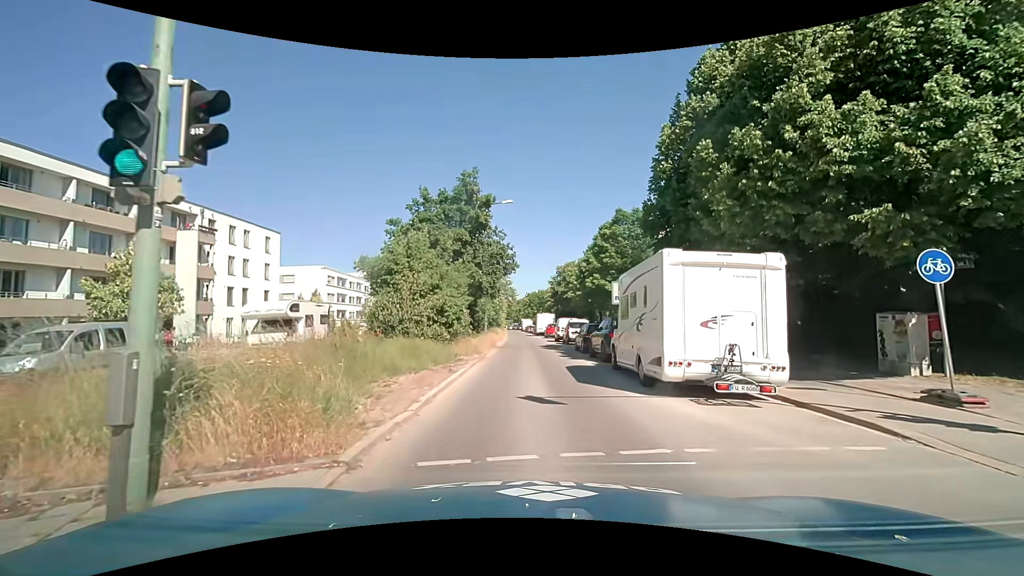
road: secondary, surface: asphalt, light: Day
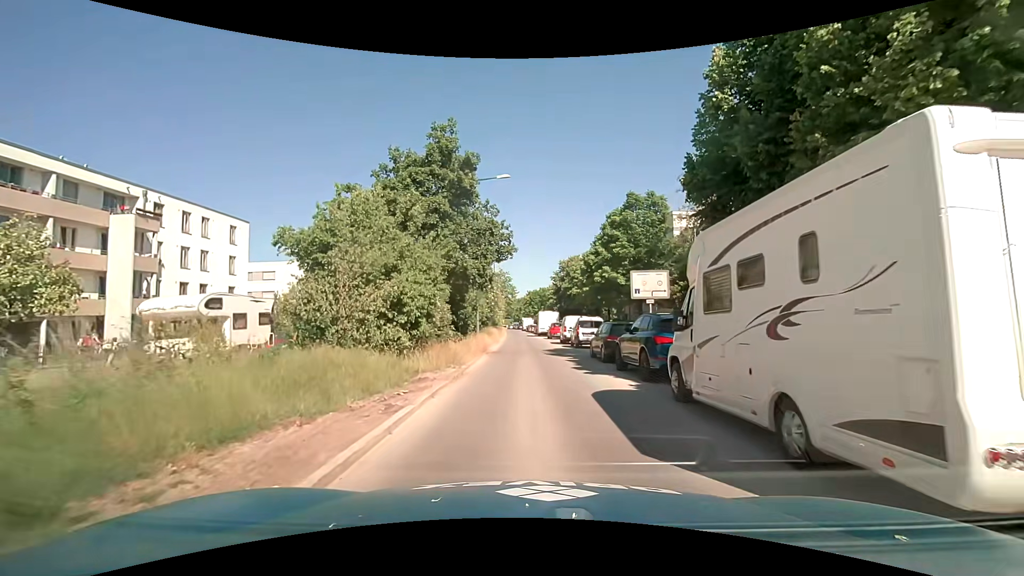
(0.0, +6.7) m; -1°
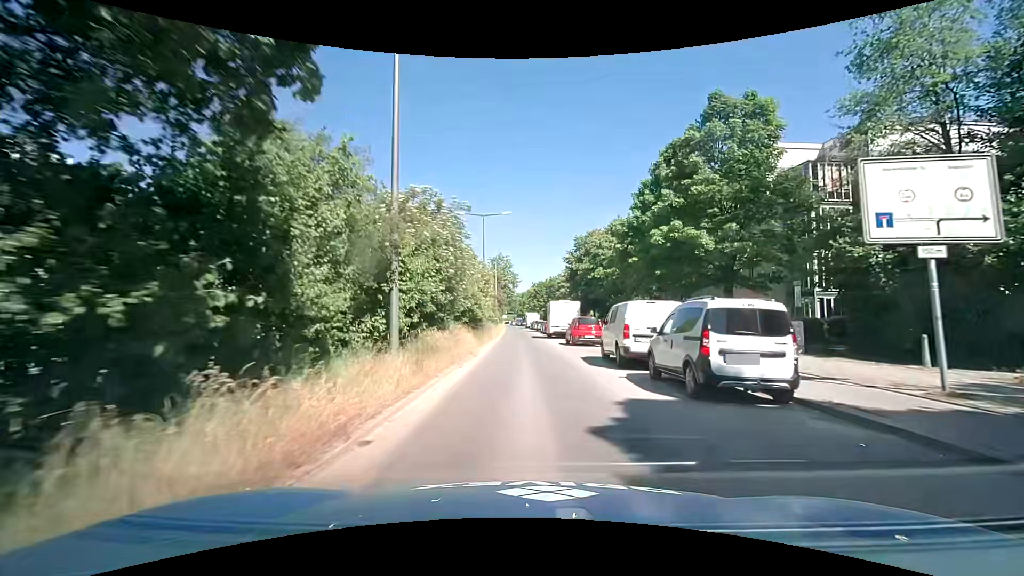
(0.0, +20.4) m; +1°
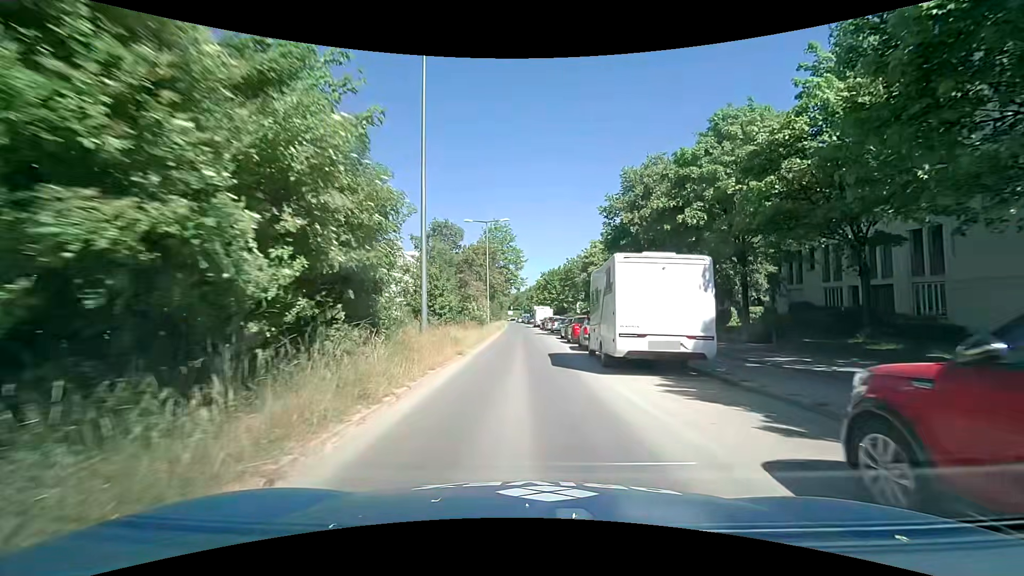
(-0.5, +26.3) m; -2°
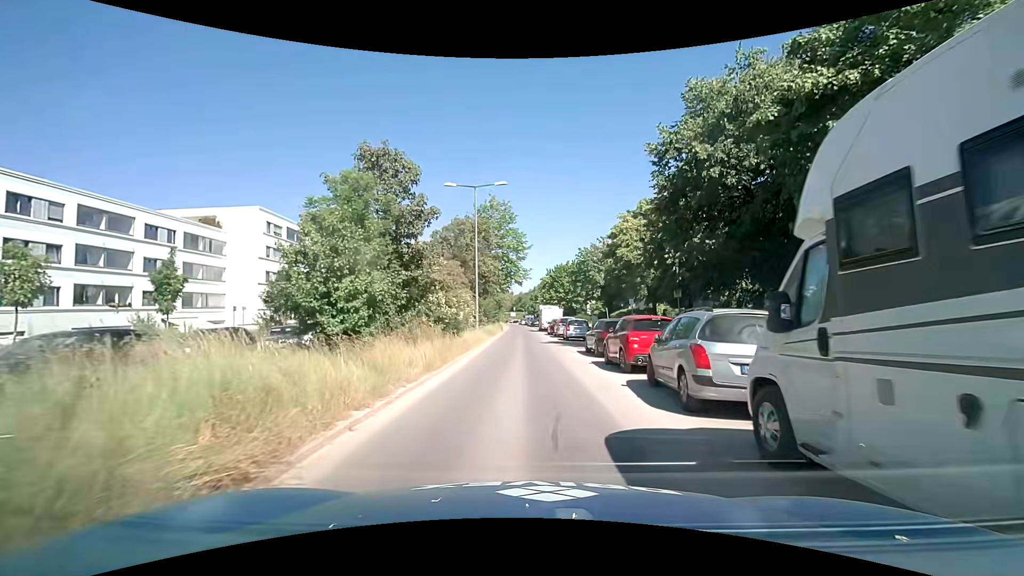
(0.0, +13.0) m; 0°
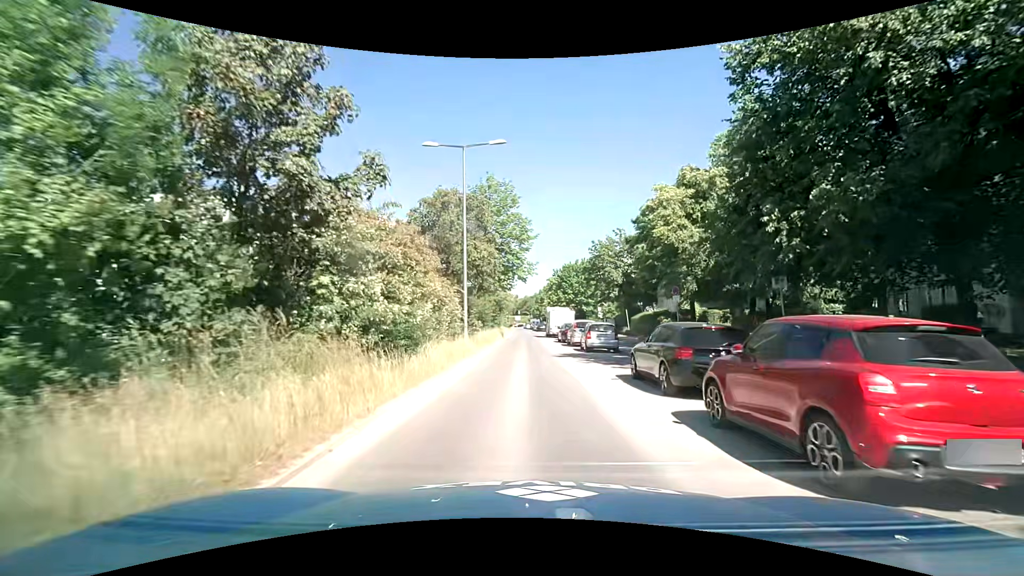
(0.0, +8.8) m; -1°
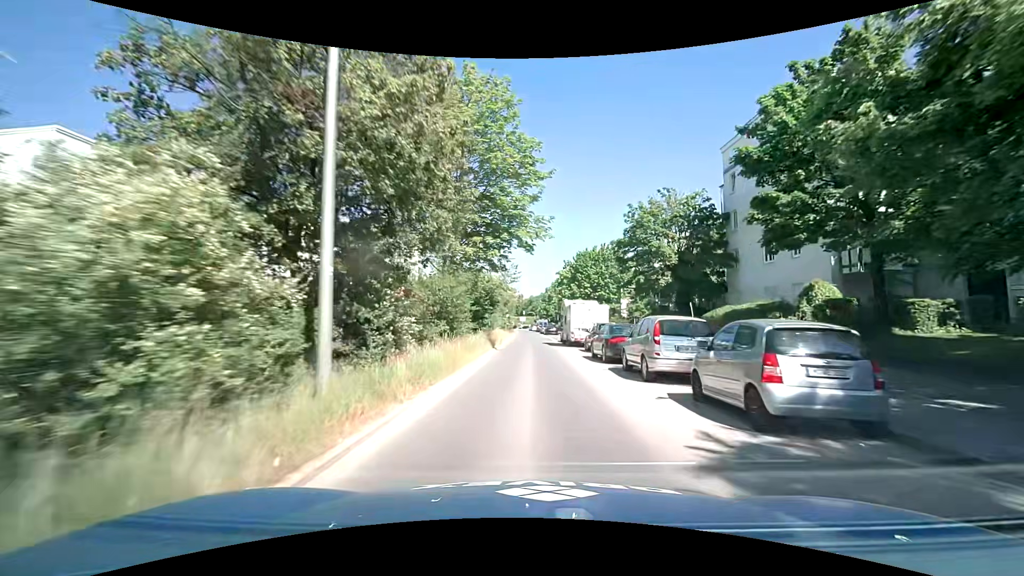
(+0.1, +18.2) m; +1°
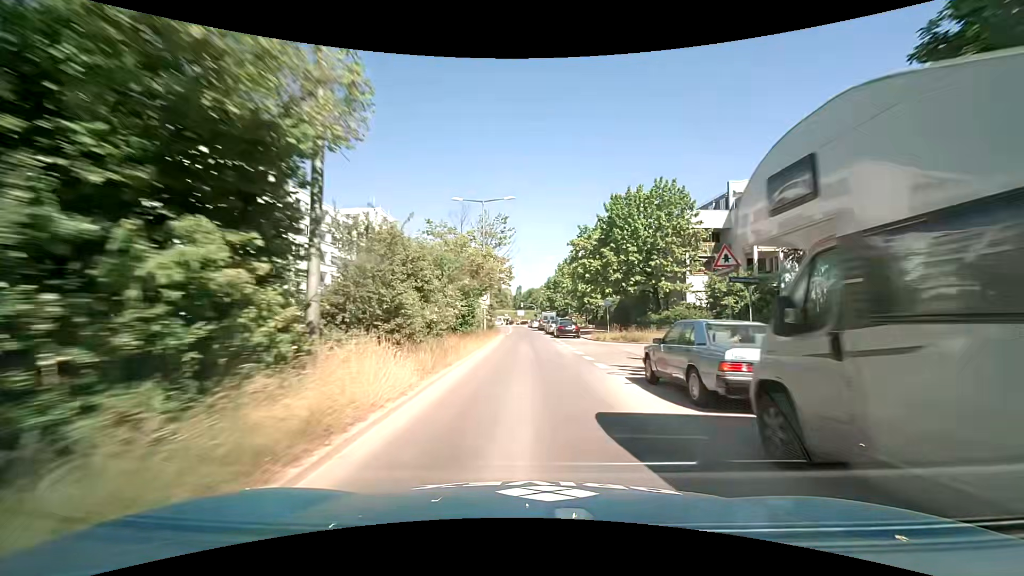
(-0.1, +31.7) m; 0°
(0, +10) (0, +20) (0, +30) (-1, +40) (-1, +50) (-1, +60) (-1, +70) (-2, +80) (-2, +90) (-3, +100) m
